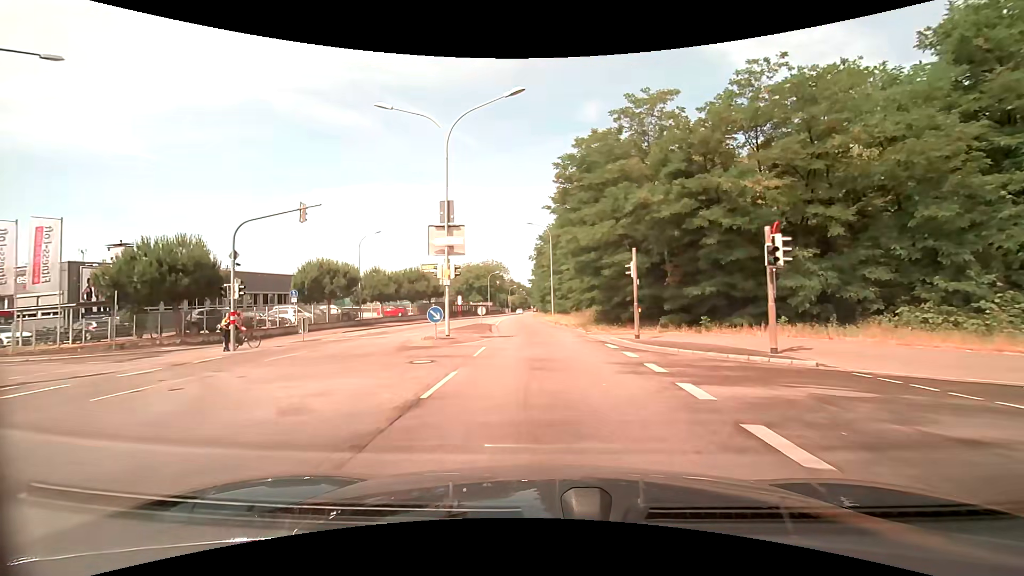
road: secondary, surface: asphalt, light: Day
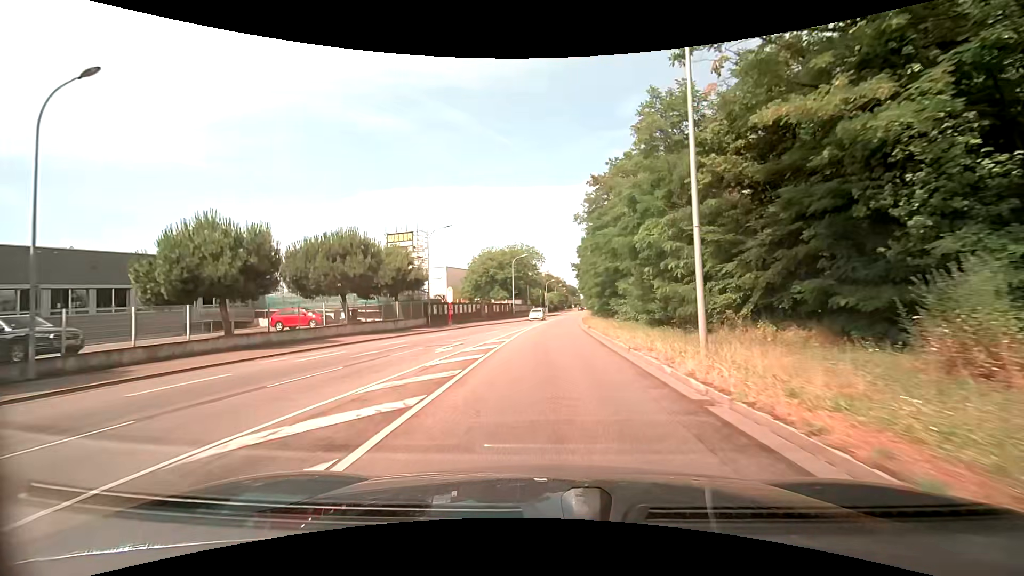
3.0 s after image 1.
(-1.6, +35.7) m; -4°
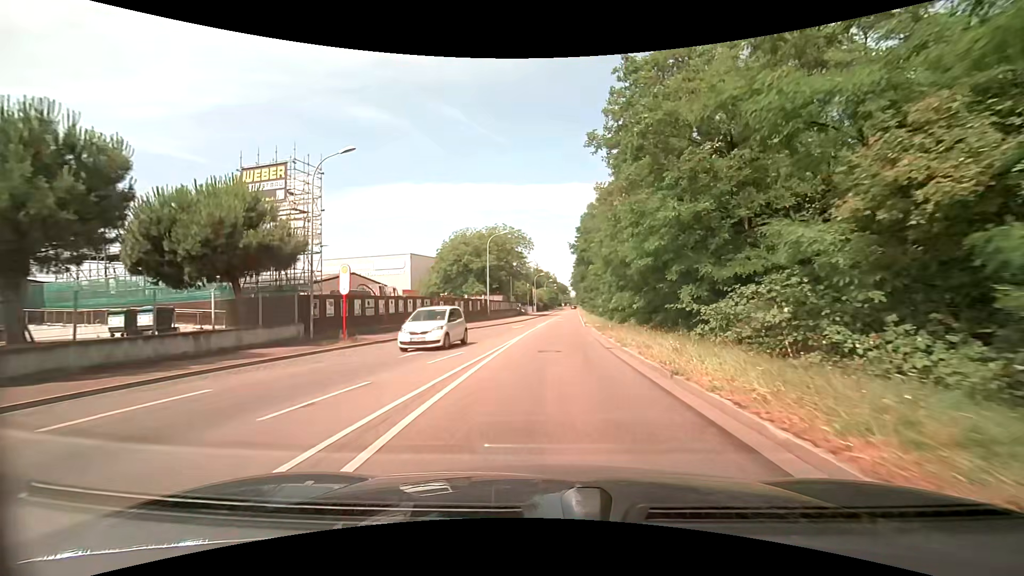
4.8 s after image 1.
(0.0, +21.6) m; +1°
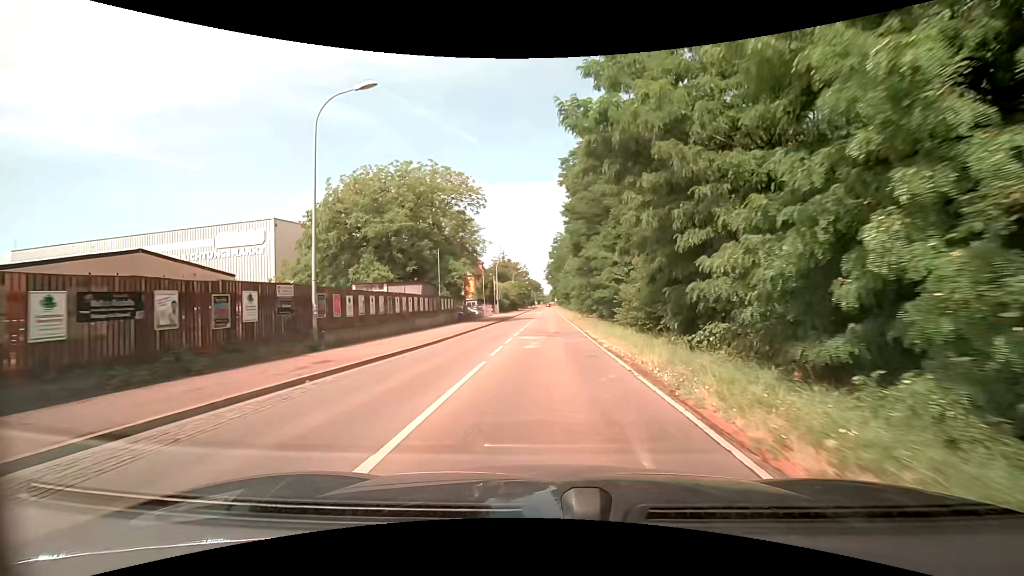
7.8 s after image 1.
(+1.1, +36.1) m; +3°
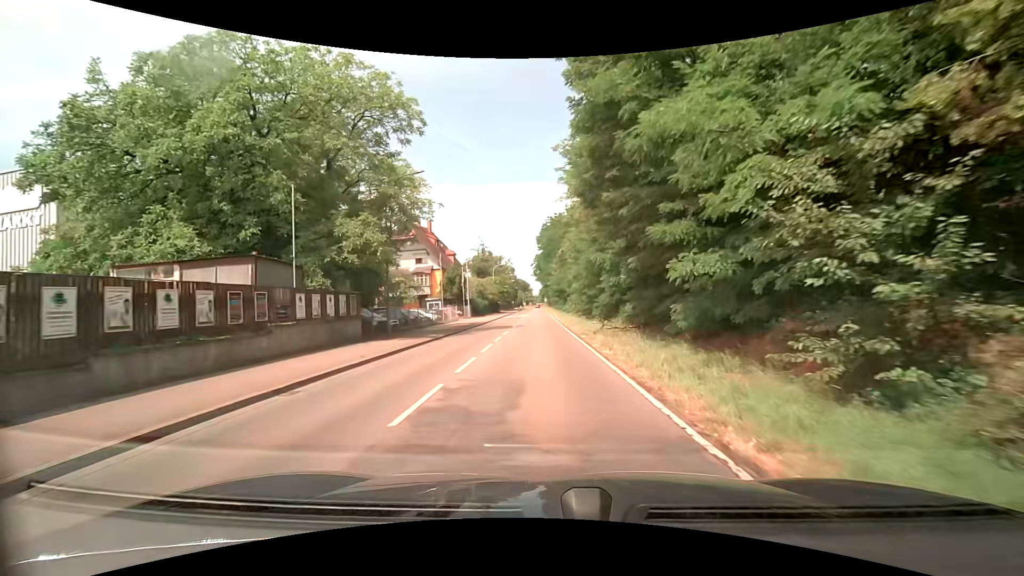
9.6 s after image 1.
(+0.5, +21.6) m; +2°
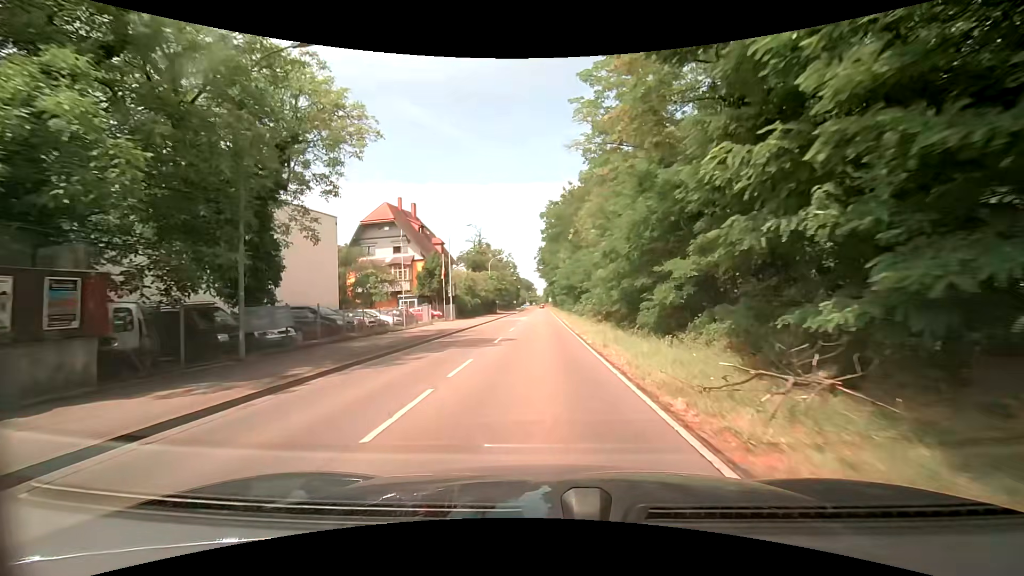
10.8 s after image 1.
(-0.1, +14.3) m; 0°
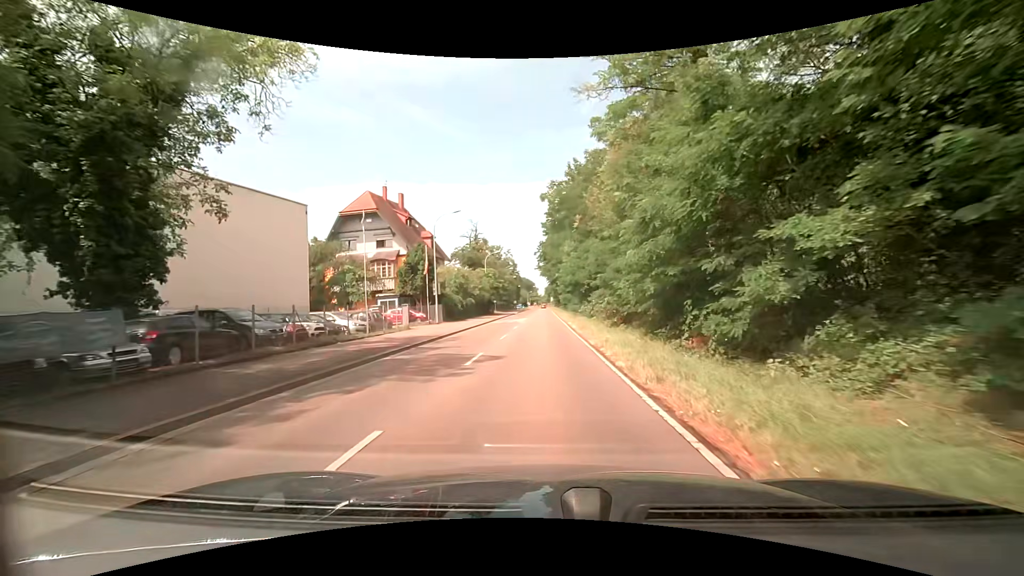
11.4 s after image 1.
(0.0, +7.1) m; 0°
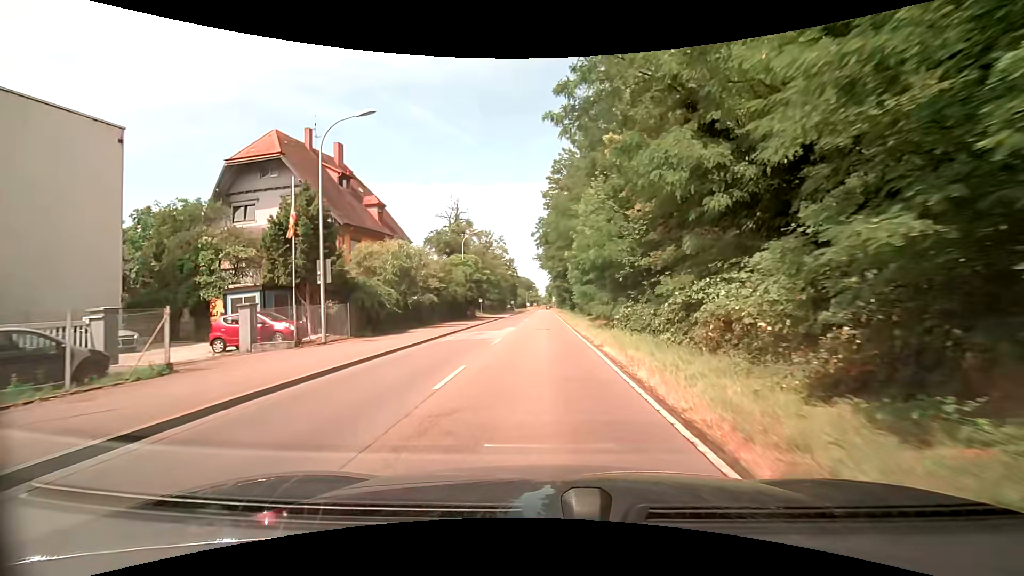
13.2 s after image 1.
(0.0, +21.4) m; 0°
(0, +10) (0, +20) (0, +30) (0, +40) (0, +50) (0, +60) (0, +70) (0, +80) (0, +90) (0, +100) m
